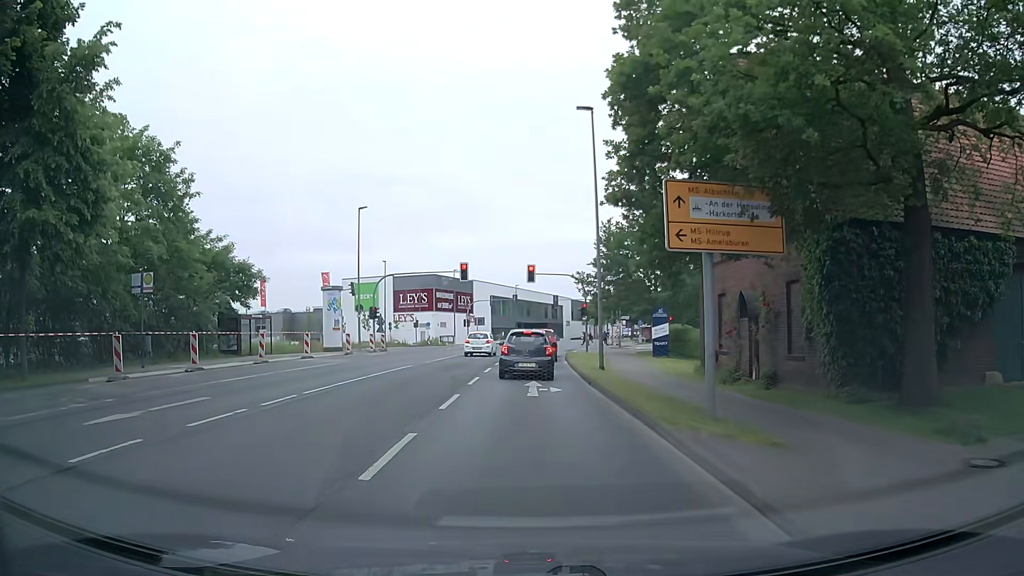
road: secondary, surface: asphalt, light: Day
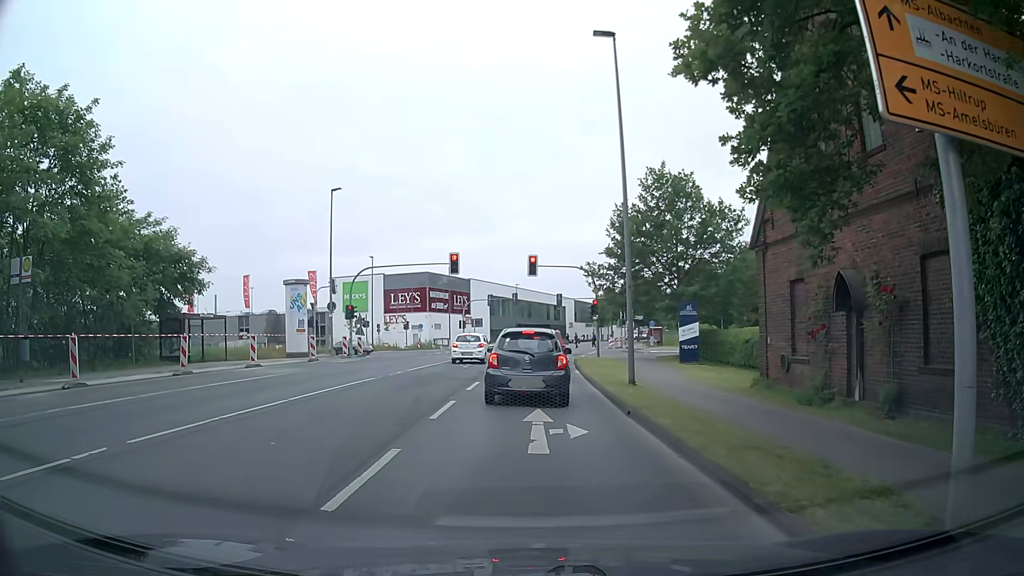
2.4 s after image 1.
(-0.2, +7.1) m; -1°
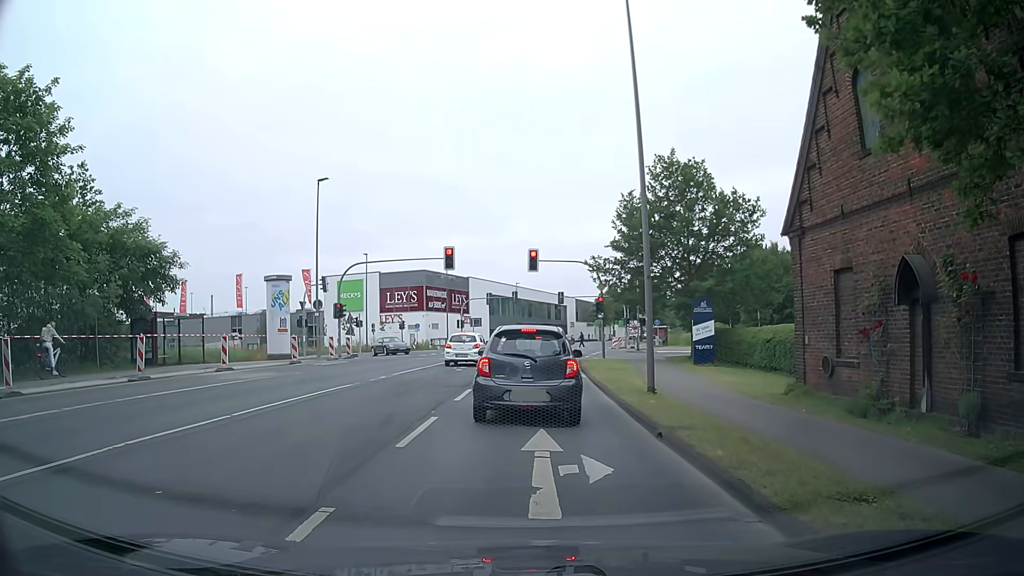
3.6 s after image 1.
(0.0, +2.8) m; +1°
